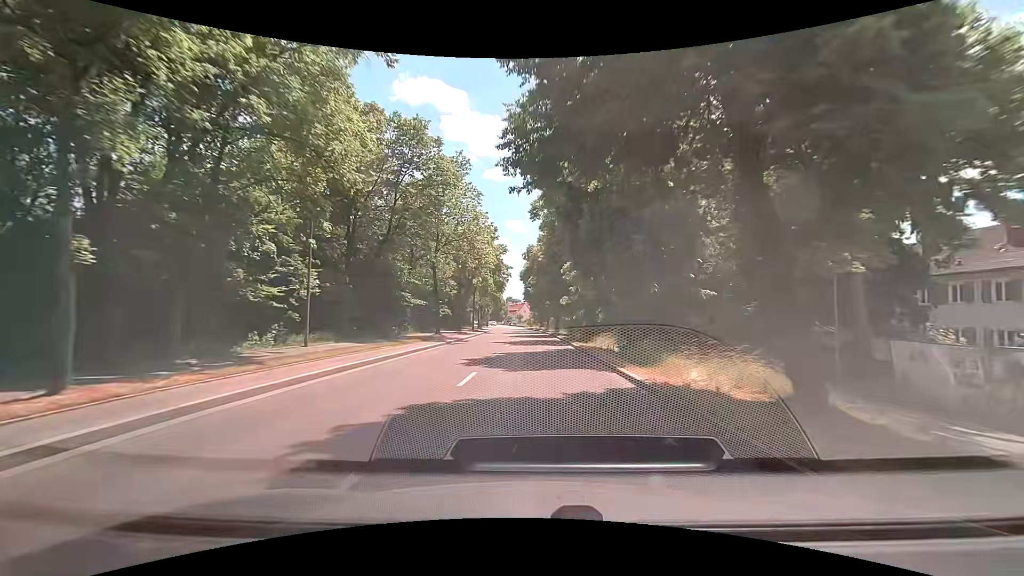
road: secondary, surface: asphalt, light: Day
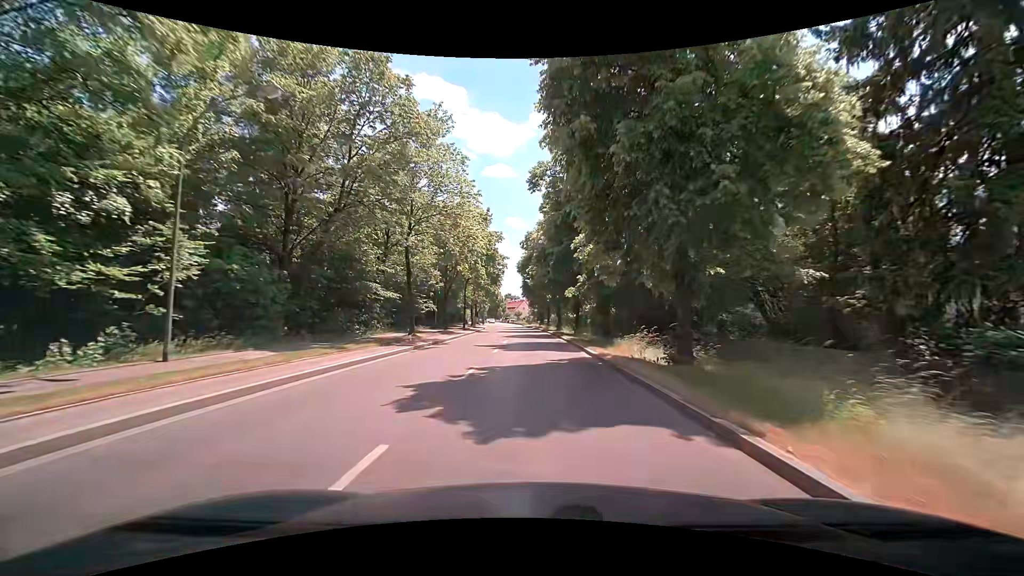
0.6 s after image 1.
(+0.1, +8.1) m; +1°
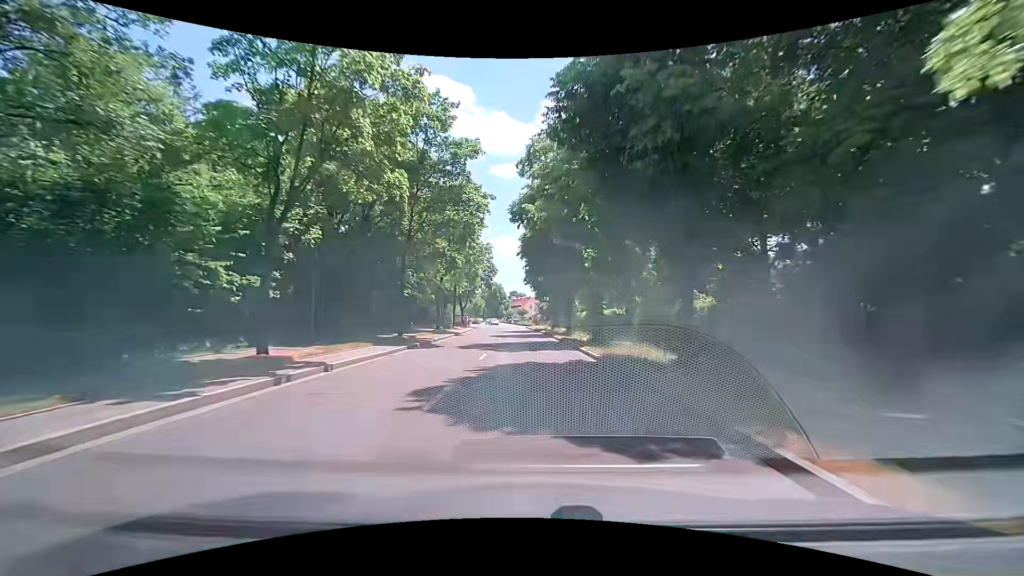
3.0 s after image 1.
(-0.2, +31.0) m; -2°
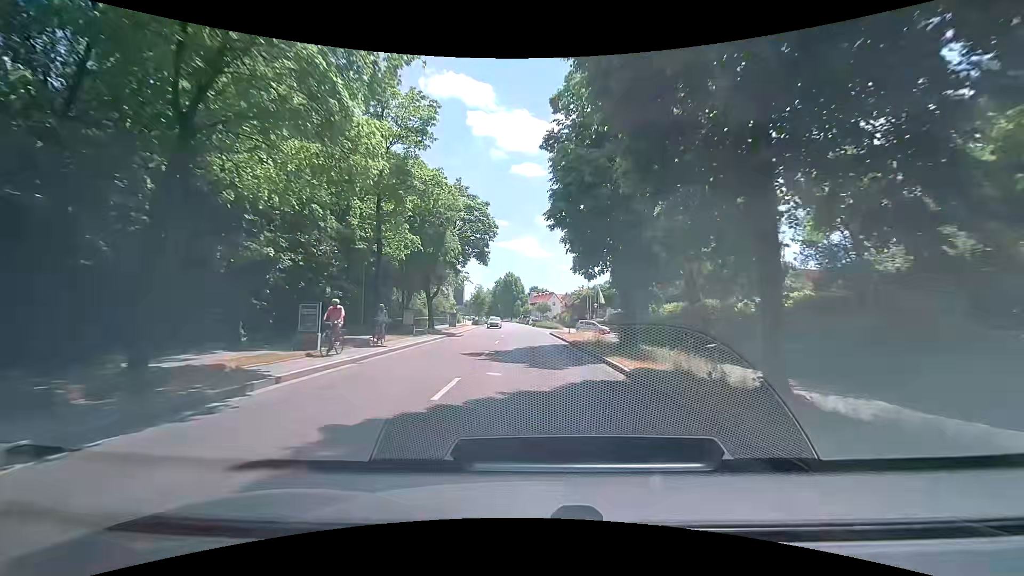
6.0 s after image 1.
(-0.3, +35.3) m; -1°
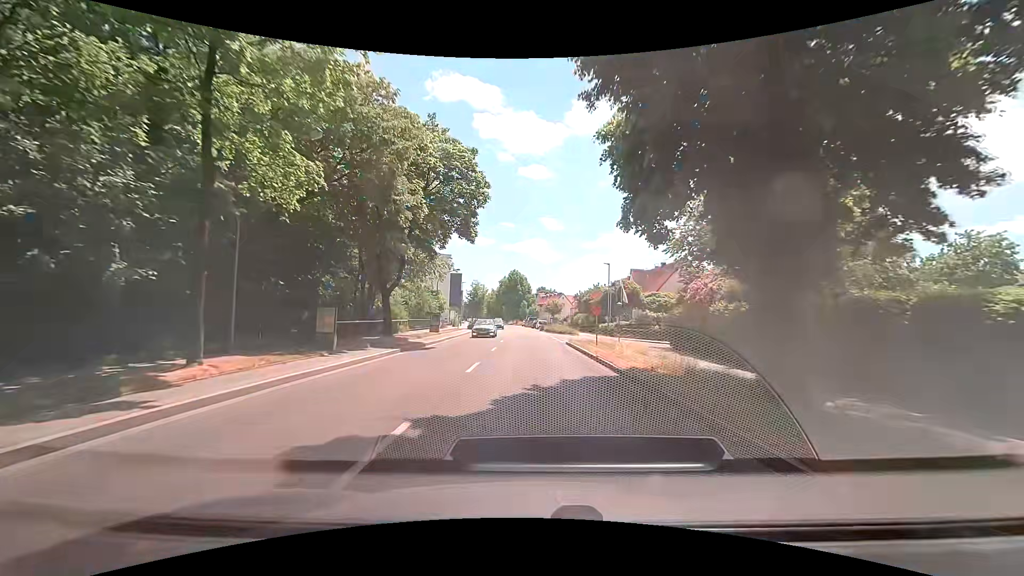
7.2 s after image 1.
(-0.3, +13.3) m; -2°
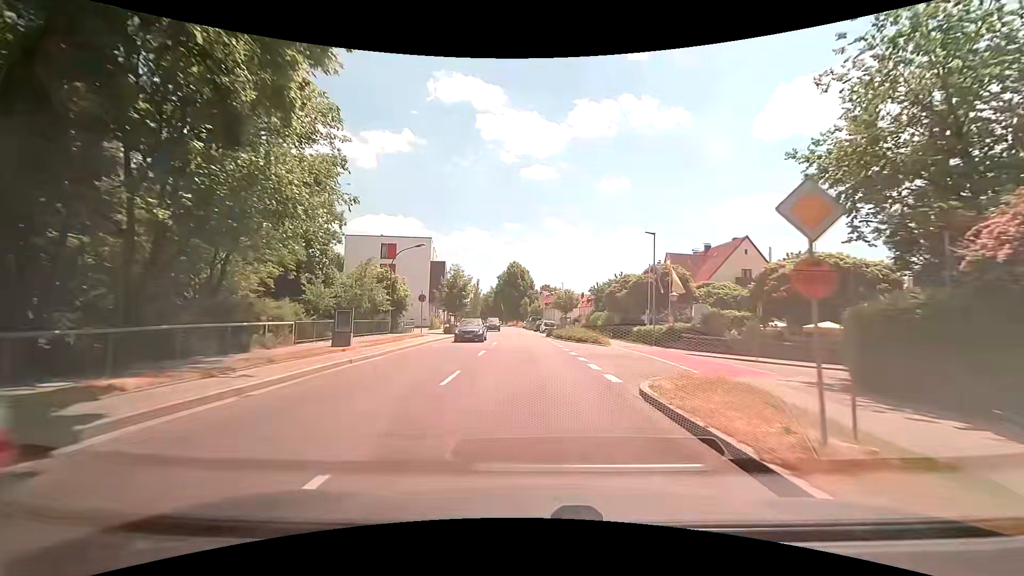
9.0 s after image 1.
(+0.2, +20.4) m; 0°
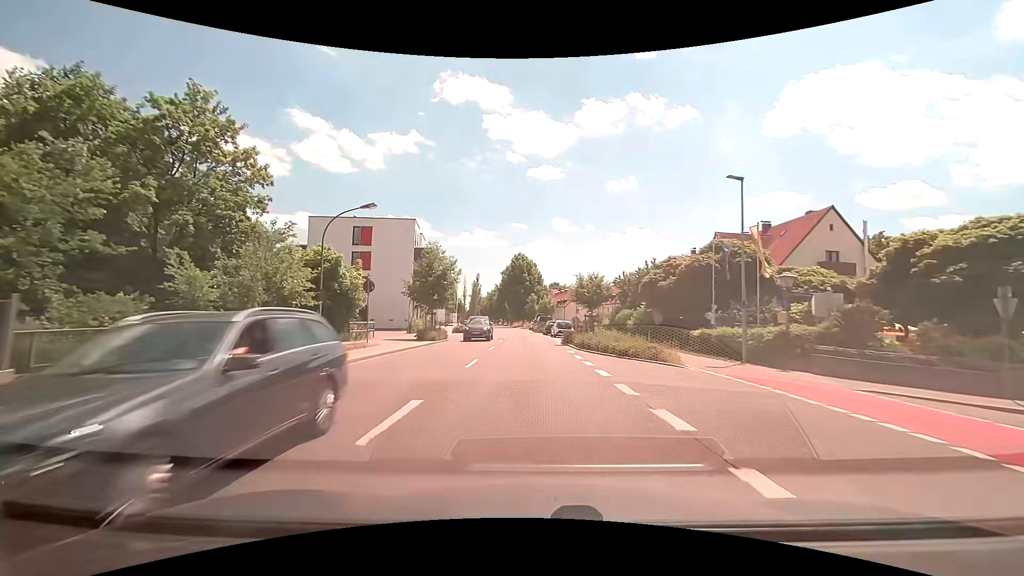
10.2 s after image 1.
(-0.2, +14.2) m; -1°
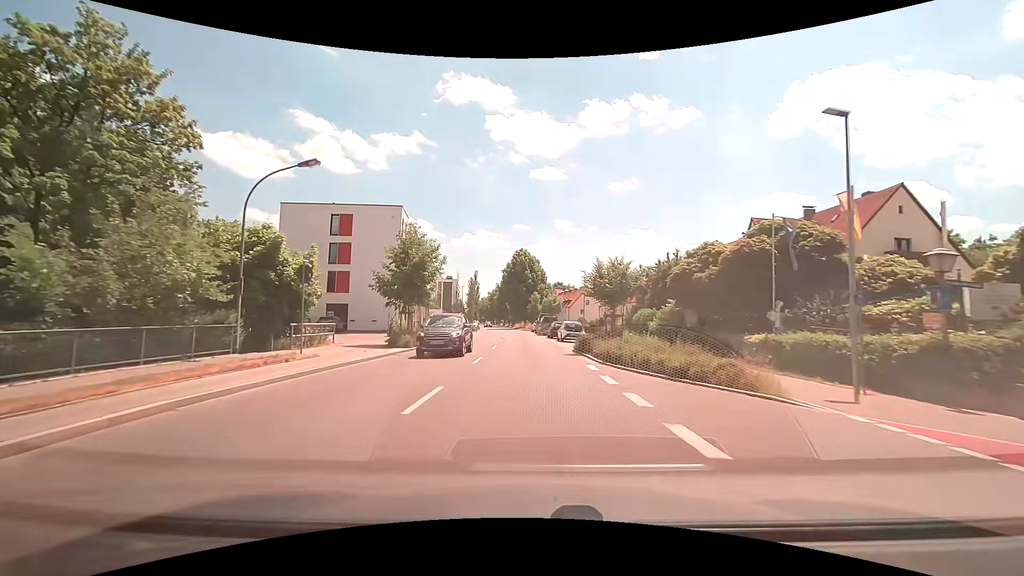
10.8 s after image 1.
(0.0, +7.3) m; 0°
(0, +10) (0, +20) (0, +30) (0, +40) (-1, +50) (-2, +60) (-3, +70) (-4, +80) (-5, +90) (-6, +100) m
